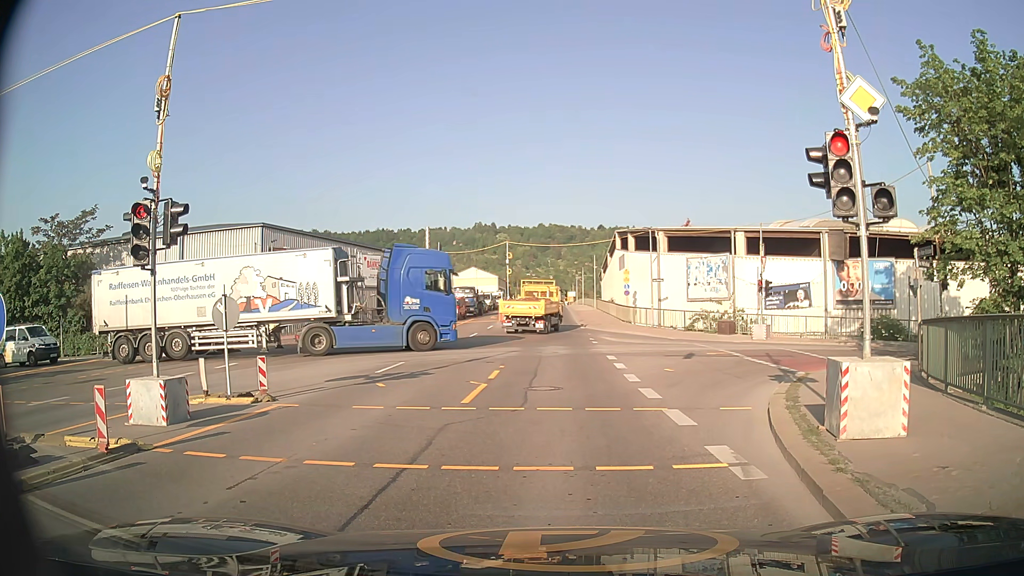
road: secondary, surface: asphalt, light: Day
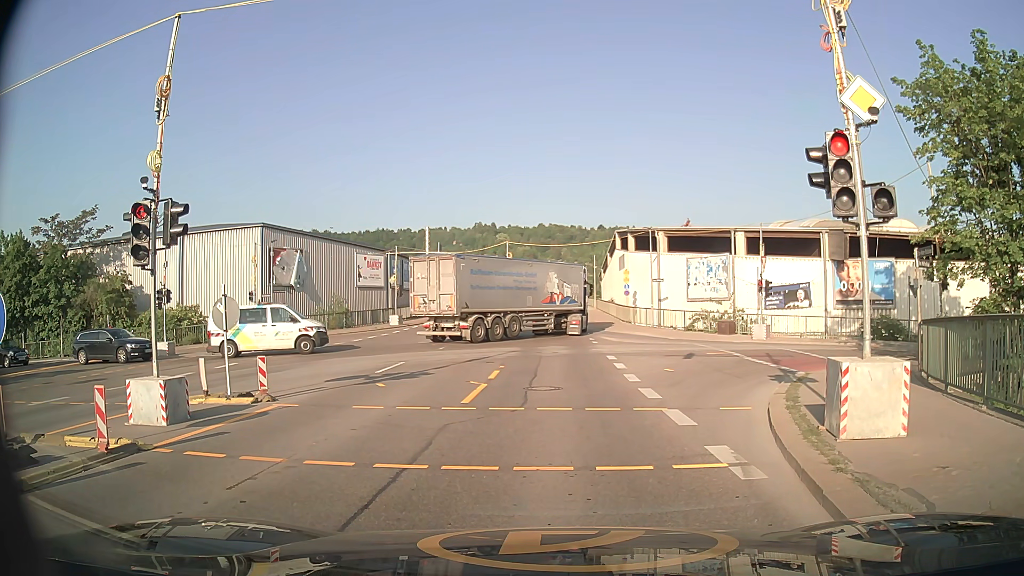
(0.0, 0.0) m; 0°
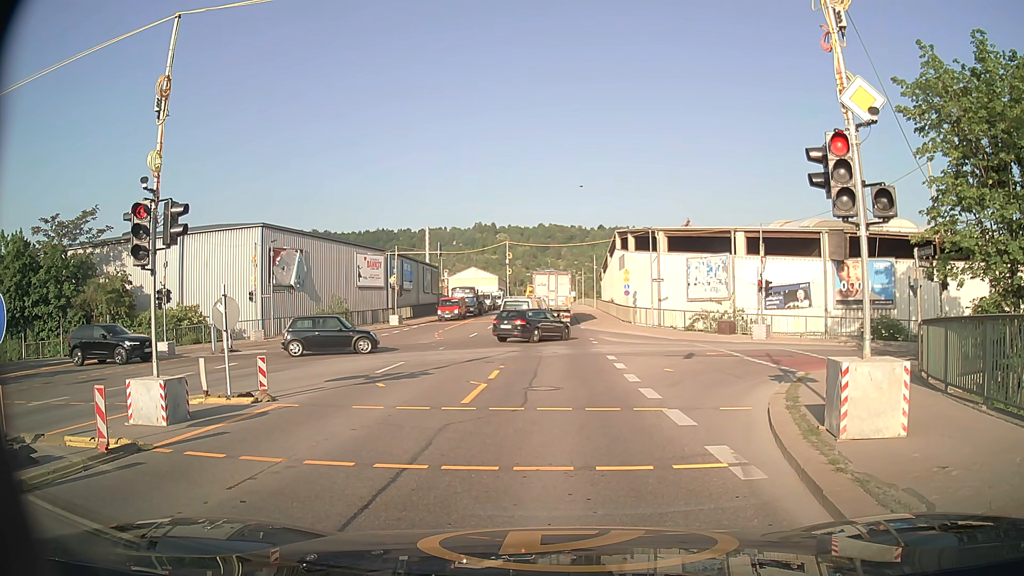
(0.0, 0.0) m; 0°
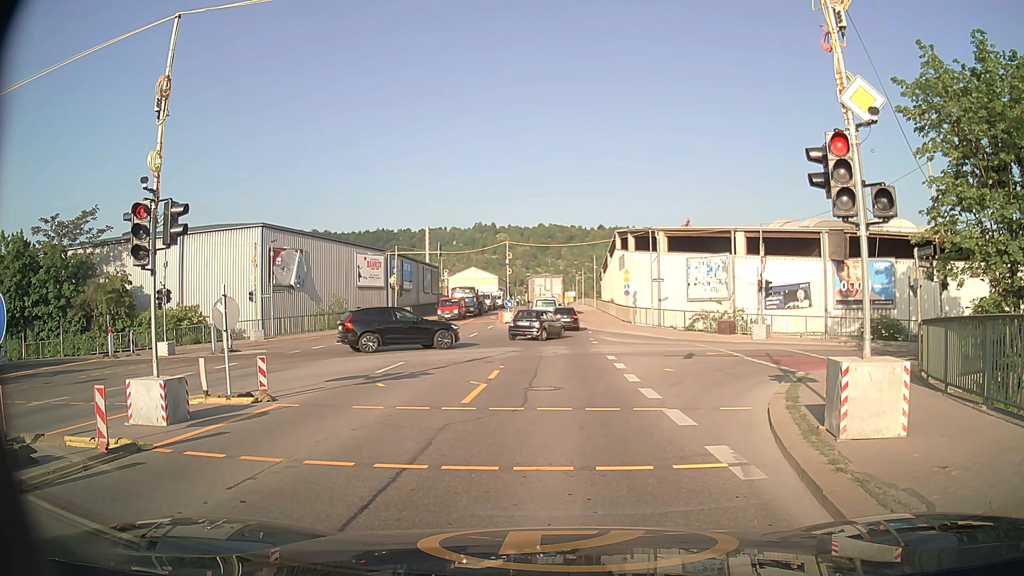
(0.0, 0.0) m; 0°
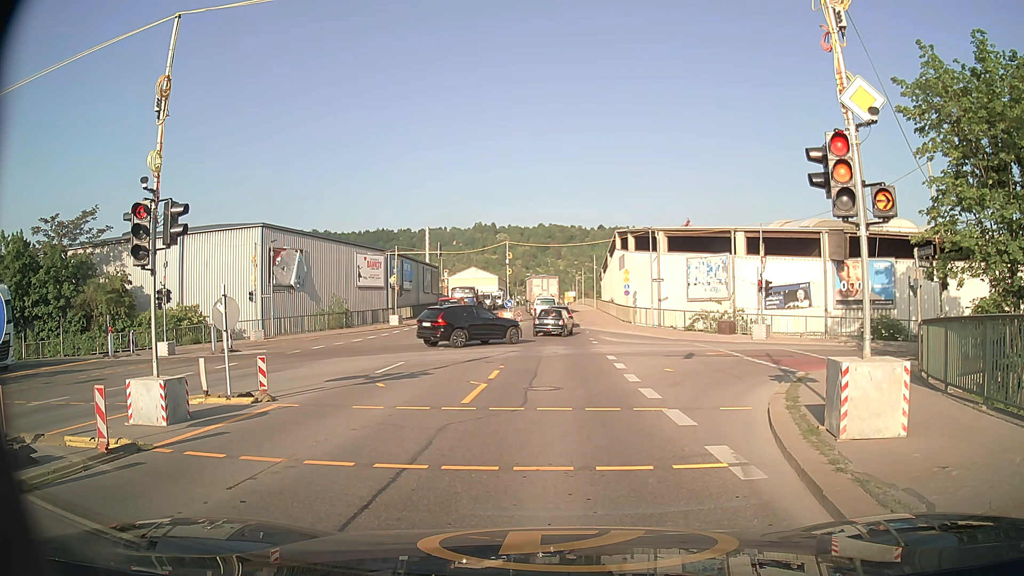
(0.0, 0.0) m; 0°
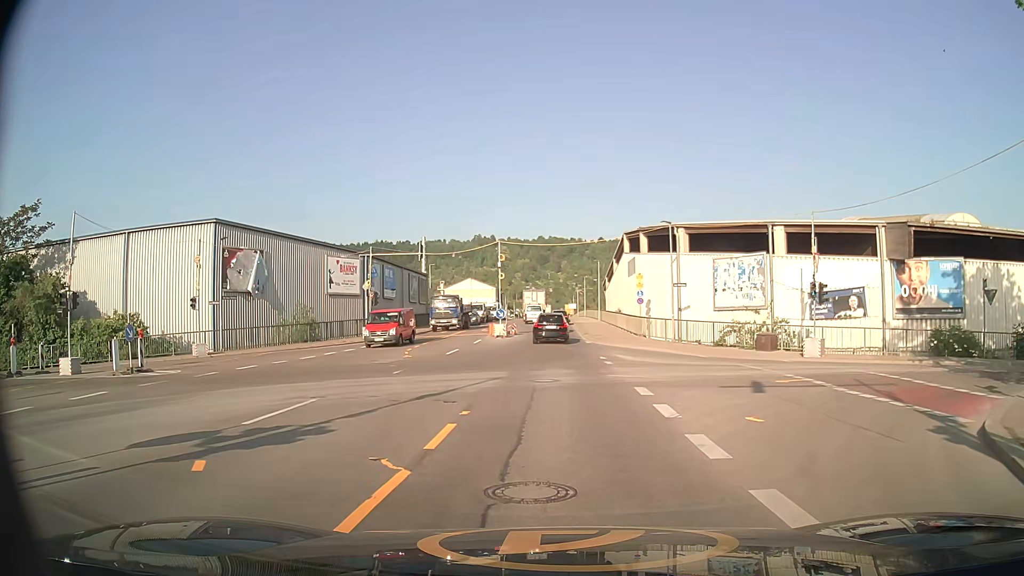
(0.0, +8.1) m; +1°
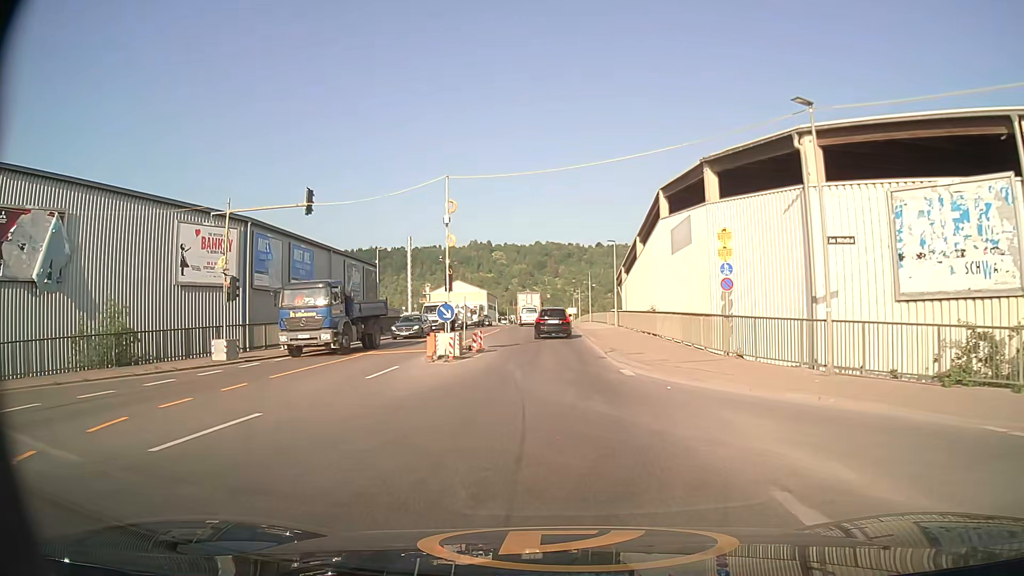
(-0.3, +21.3) m; -1°
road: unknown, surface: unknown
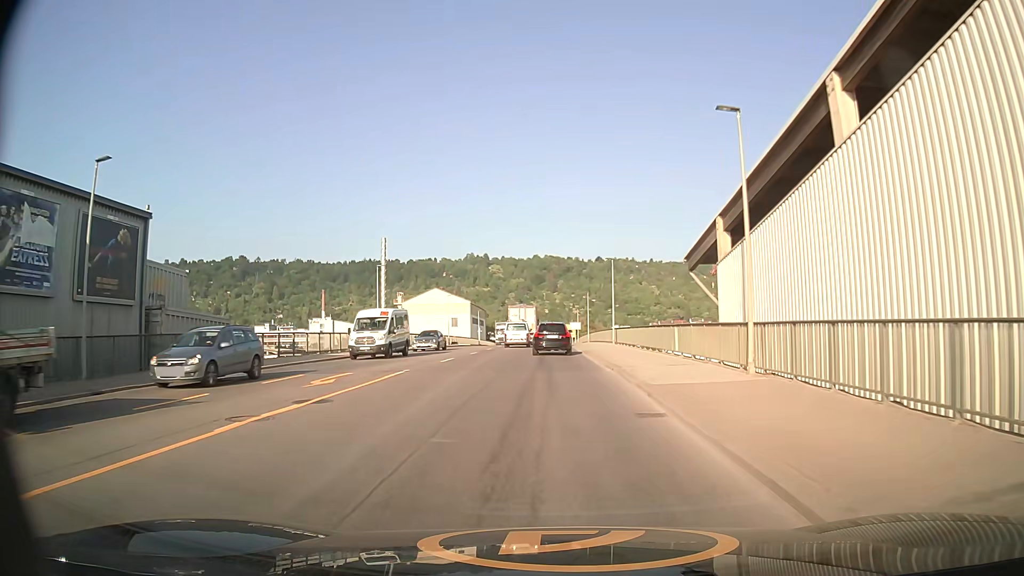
(0.0, +34.6) m; 0°
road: secondary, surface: asphalt
(0, +10) (0, +20) (0, +30) (0, +40) (0, +50) (0, +60) (0, +70) (0, +80) (+1, +90) (+1, +100) m
